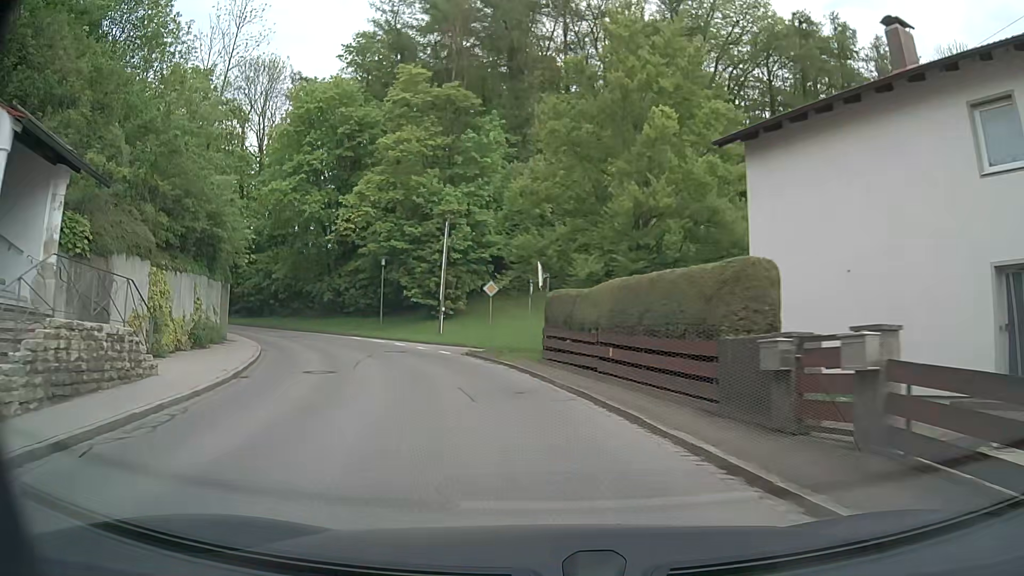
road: tertiary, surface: asphalt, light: Day
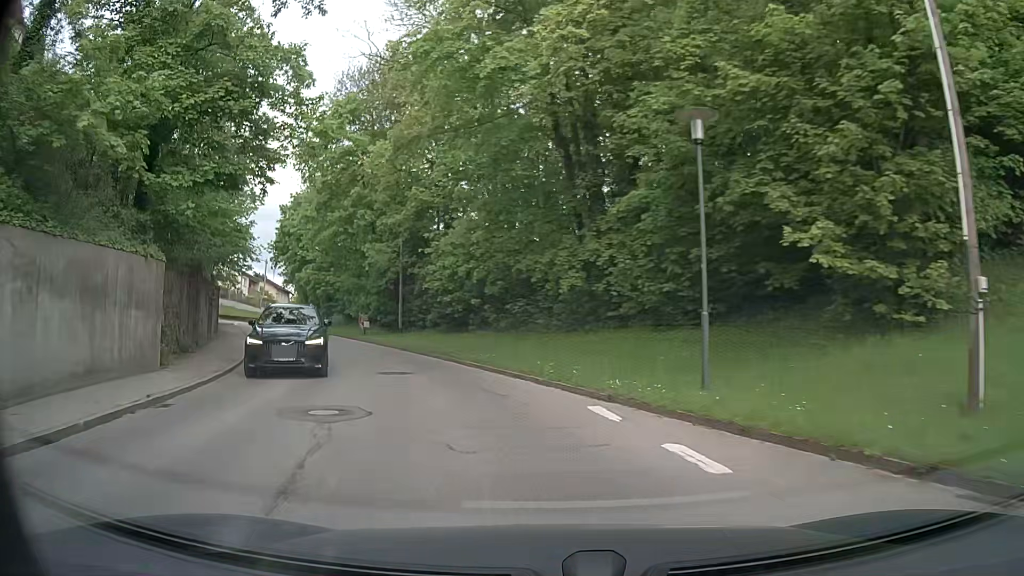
(-6.2, +27.7) m; -27°
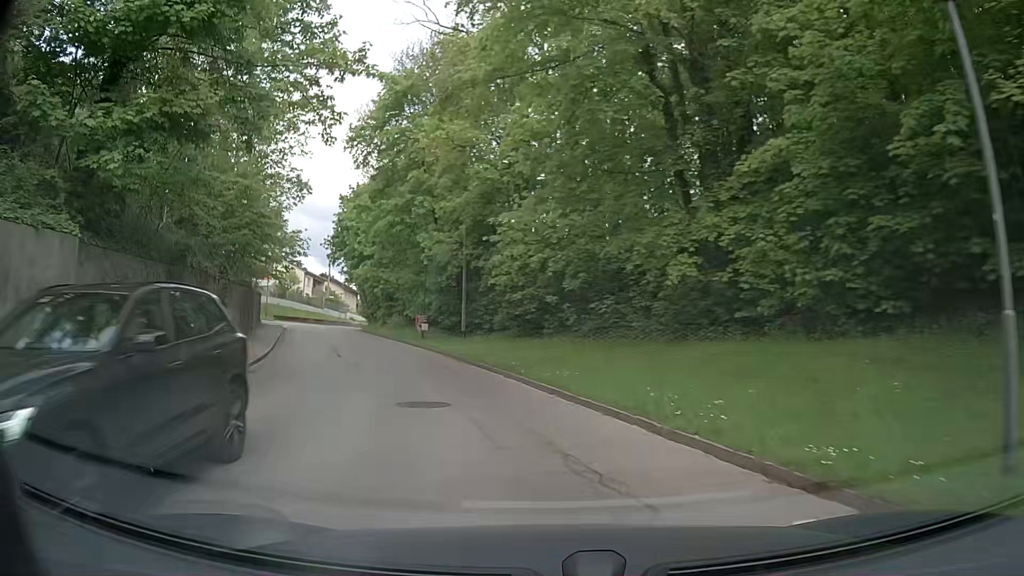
(-0.3, +5.7) m; -6°
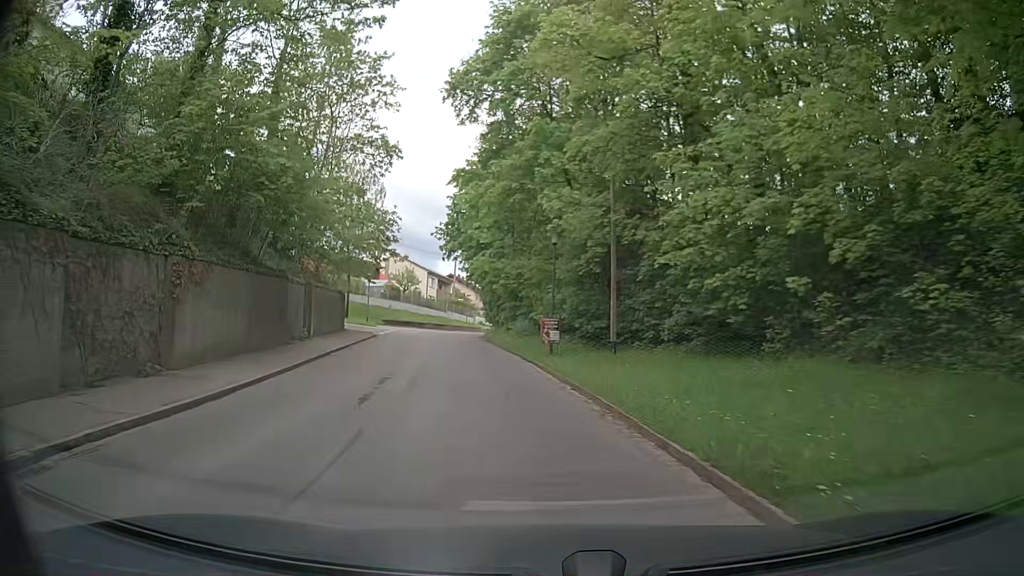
(-1.3, +11.6) m; -10°
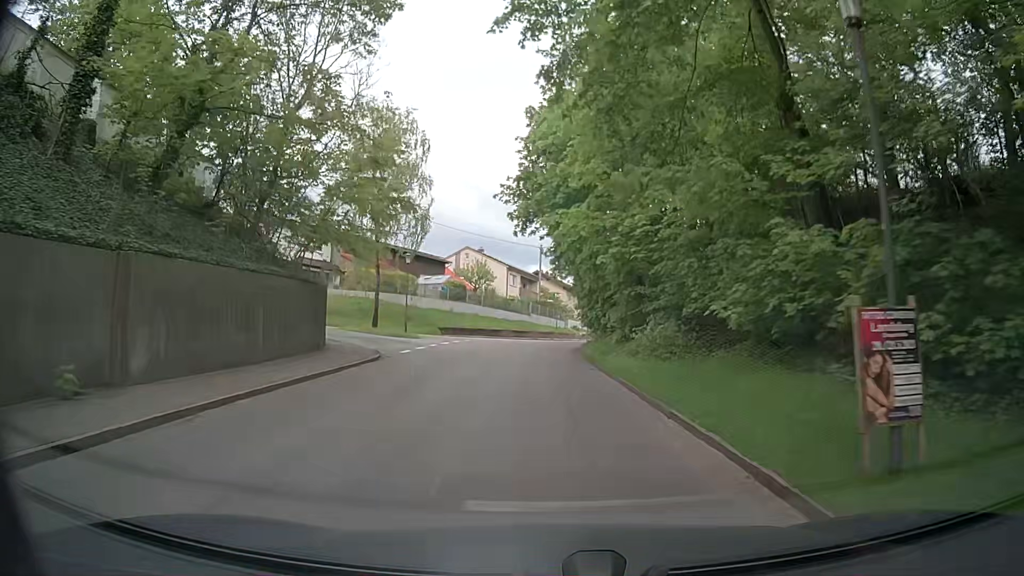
(-2.3, +18.6) m; -9°
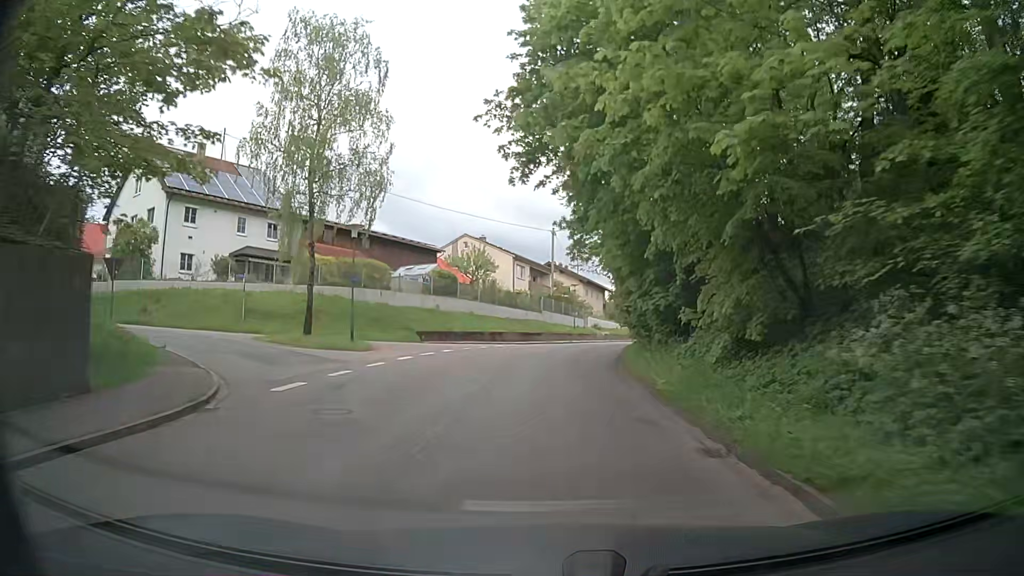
(-0.3, +13.4) m; -2°
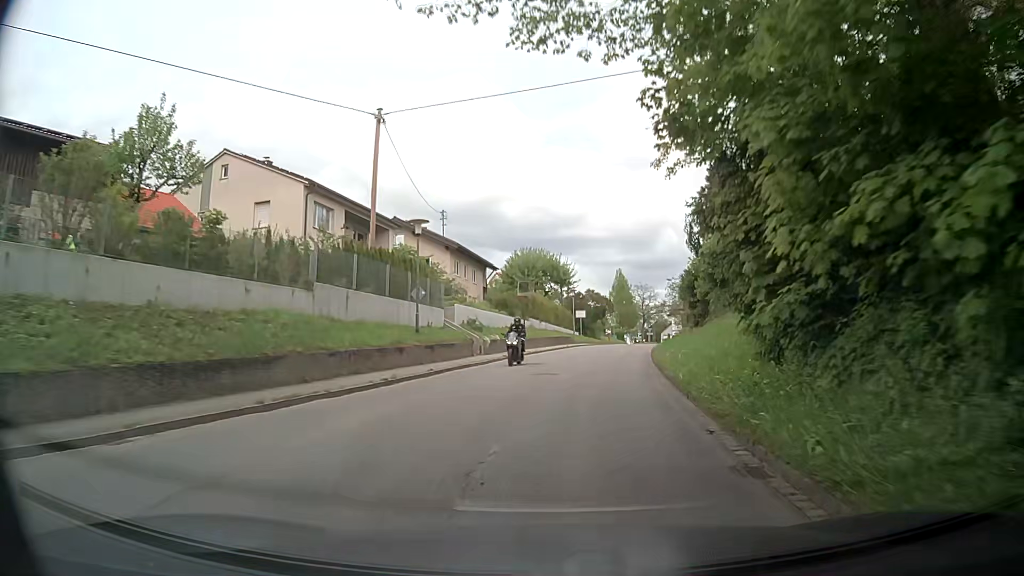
(+2.1, +36.1) m; +9°
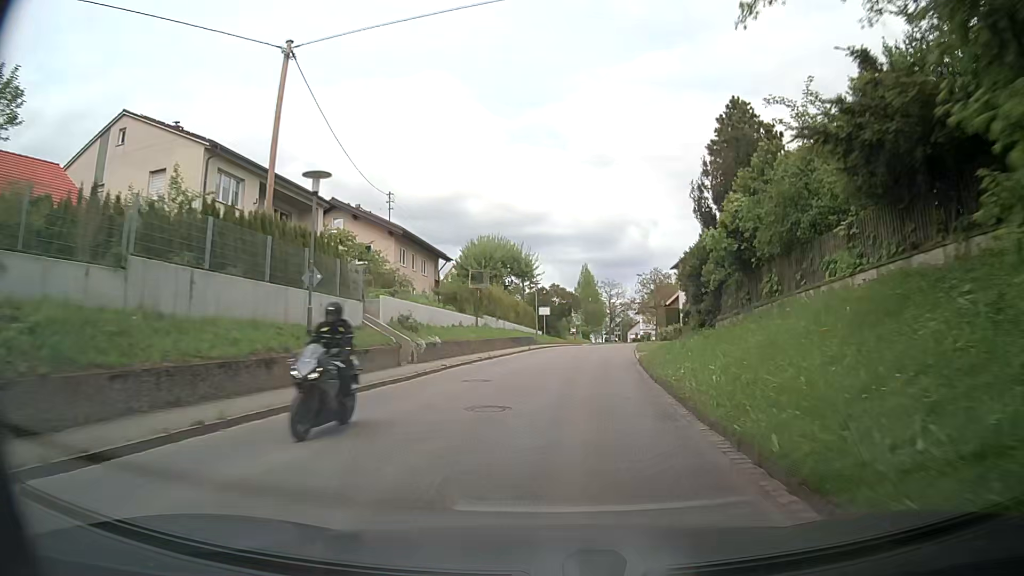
(+0.3, +7.5) m; +5°
